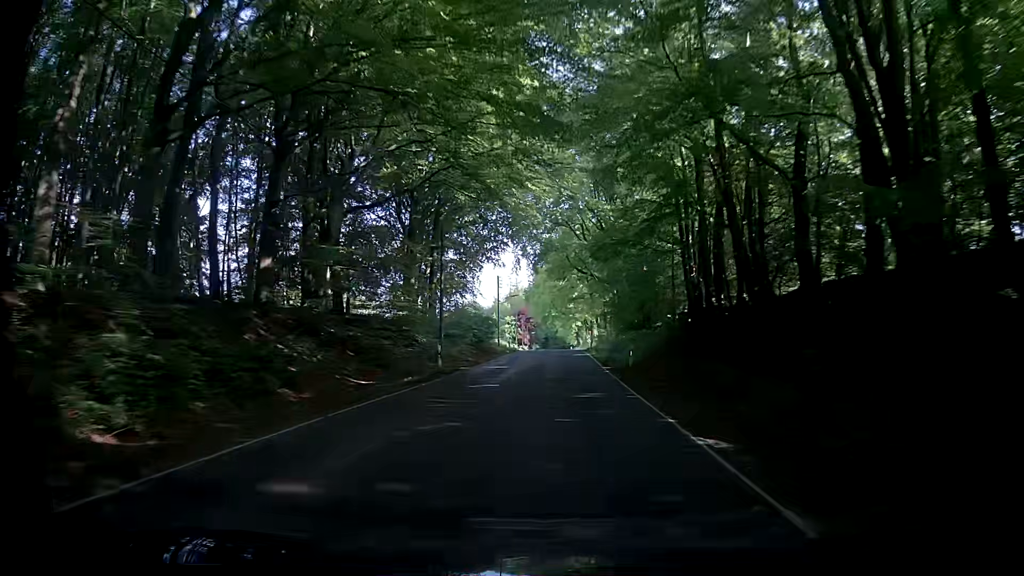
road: tertiary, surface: asphalt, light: Day
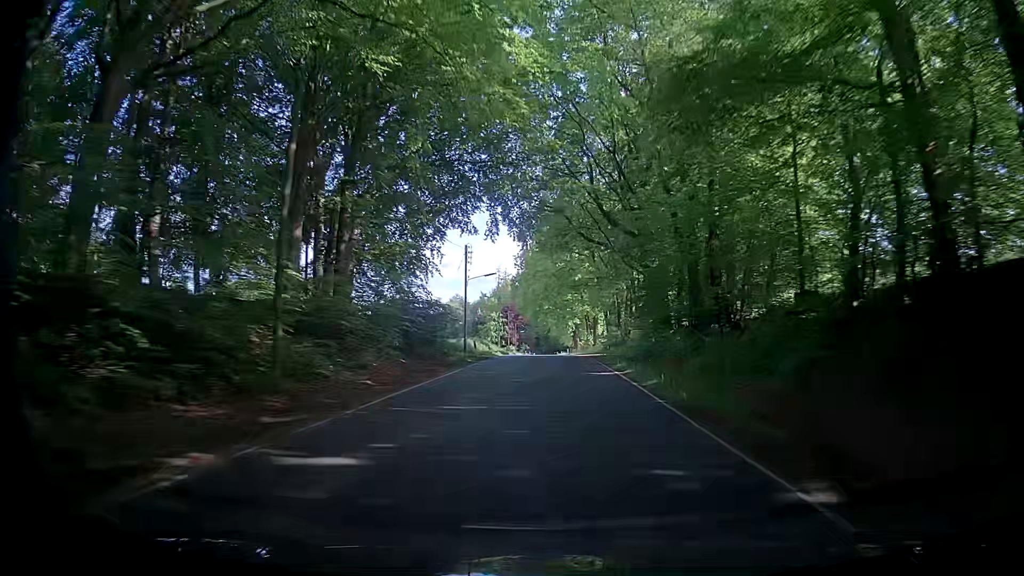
(+0.4, +23.1) m; +1°
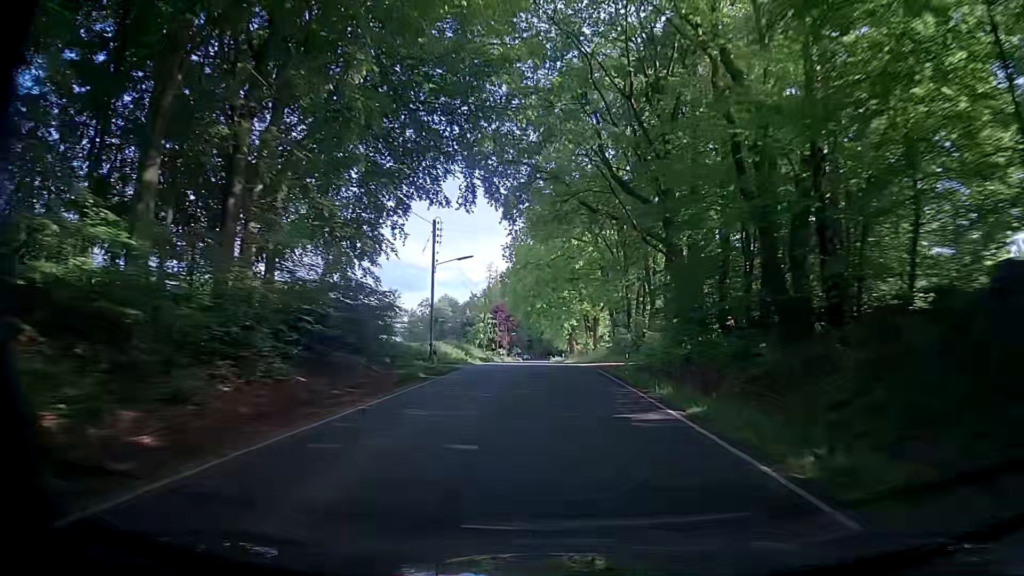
(0.0, +11.5) m; 0°
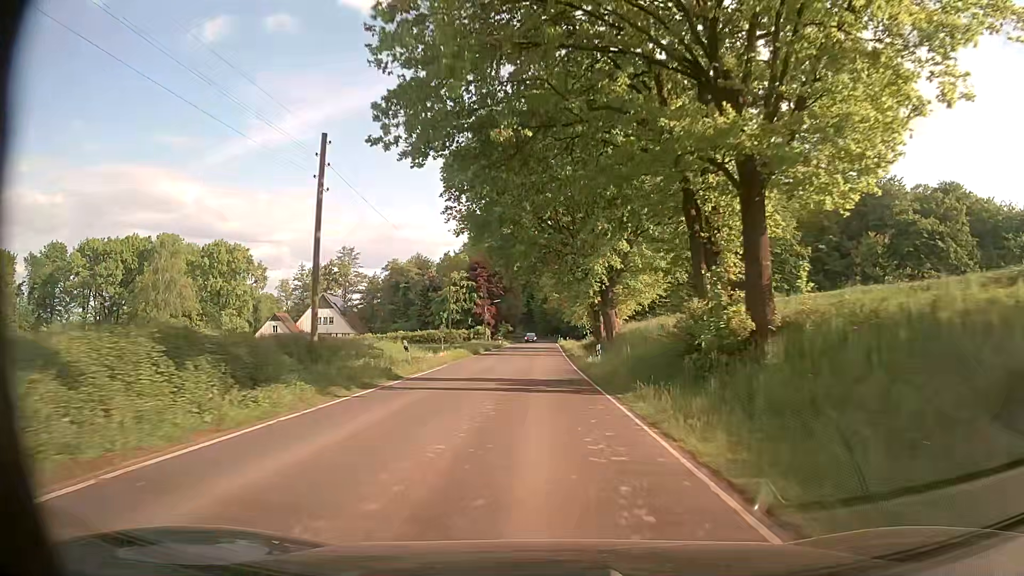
(+1.3, +55.8) m; 0°
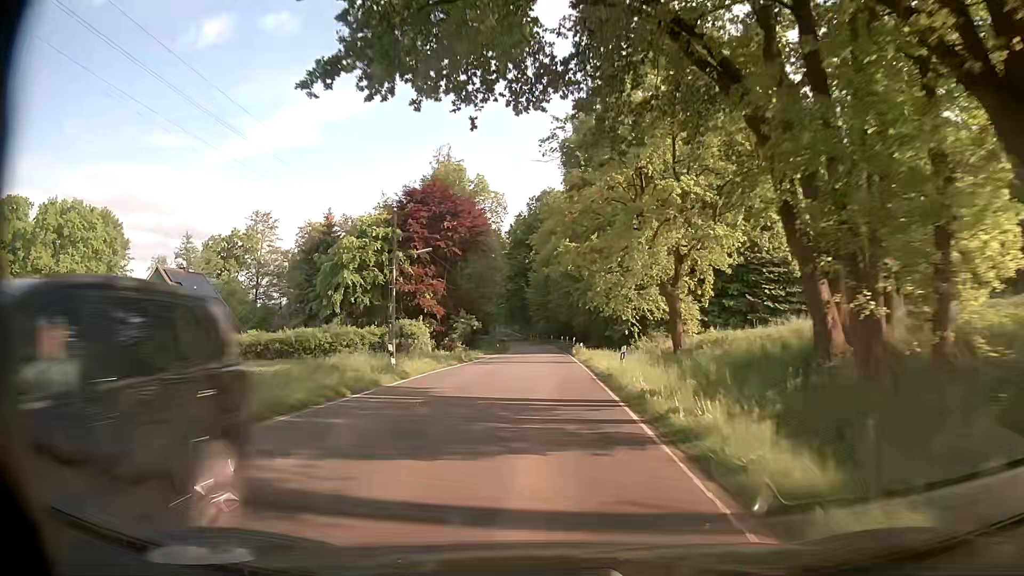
(-0.2, +53.6) m; 0°
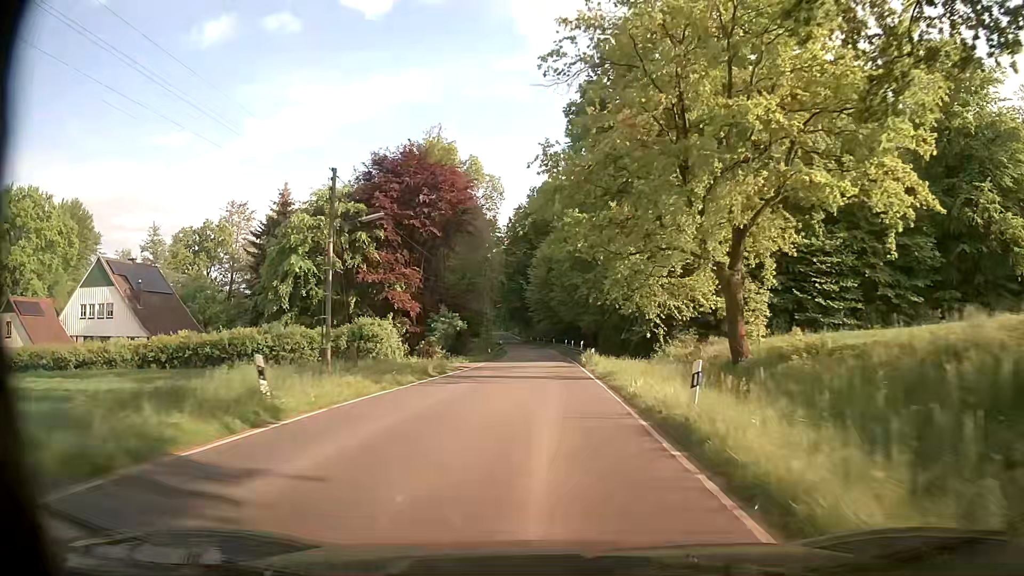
(0.0, +10.6) m; 0°
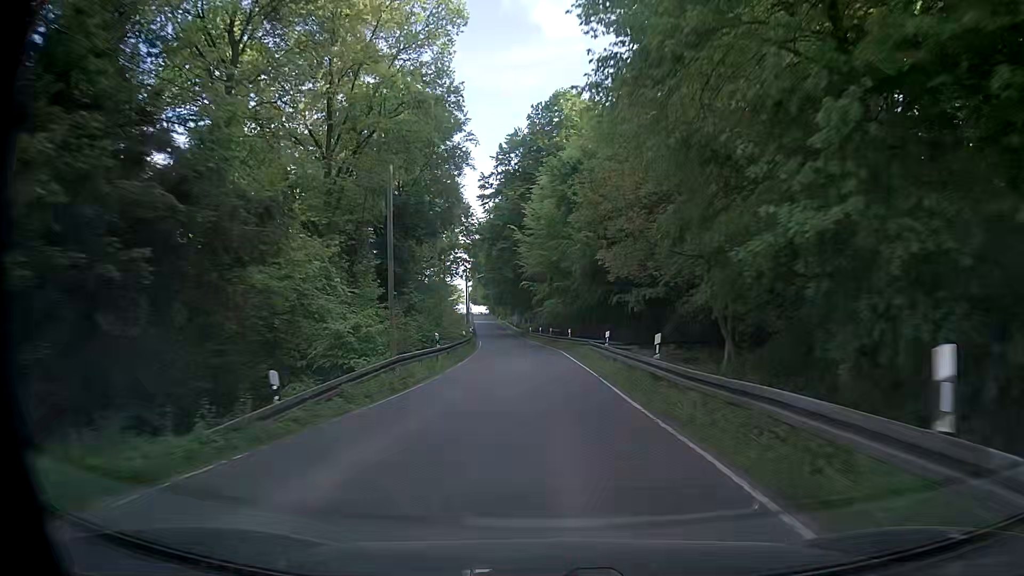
(-0.4, +42.1) m; -1°
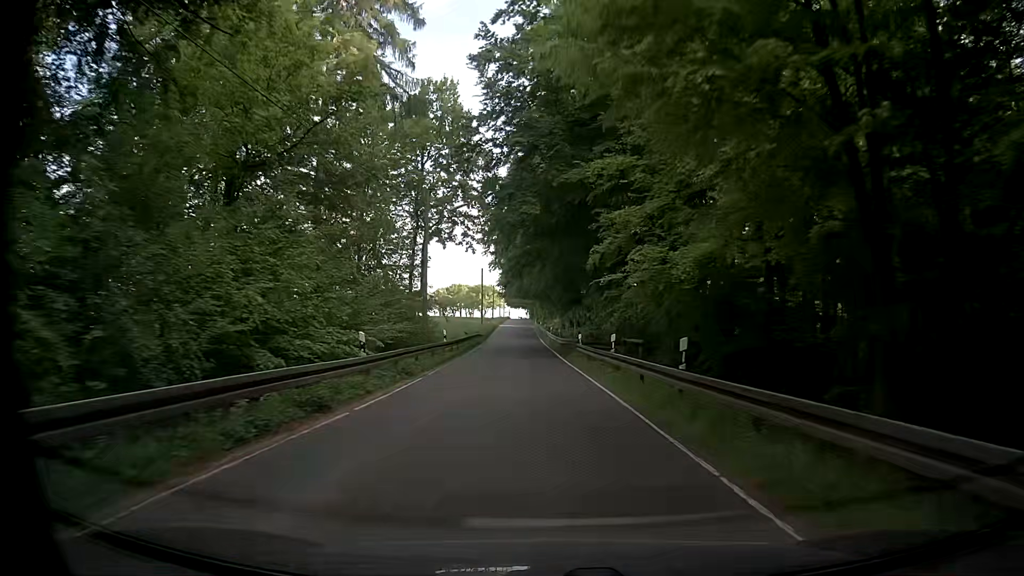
(-0.8, +42.8) m; -3°
(0, +10) (-1, +20) (-1, +30) (-2, +40) (-2, +50) (-2, +60) (-3, +70) (-3, +80) (-4, +90) (-4, +100) m
